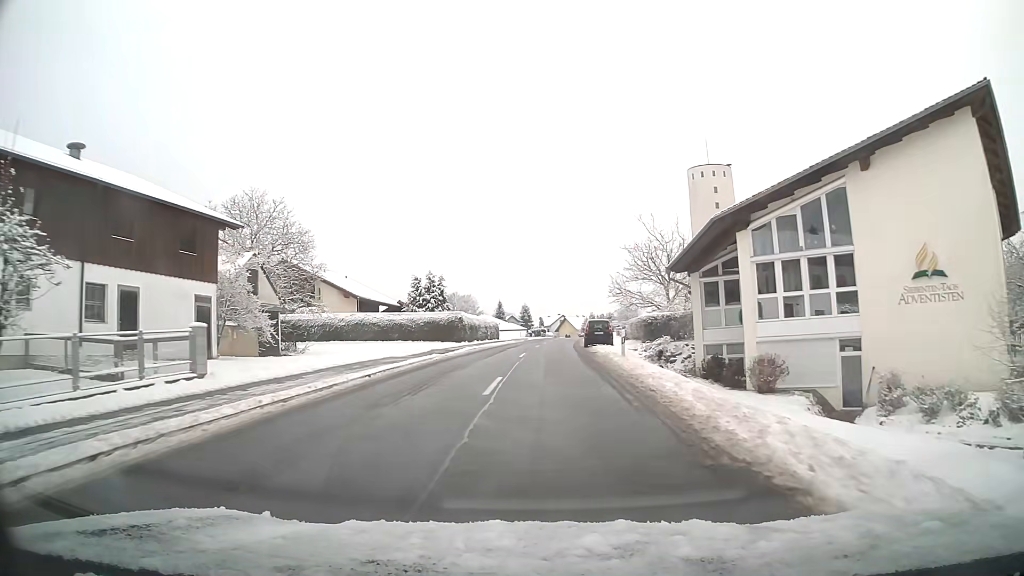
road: tertiary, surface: asphalt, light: Day
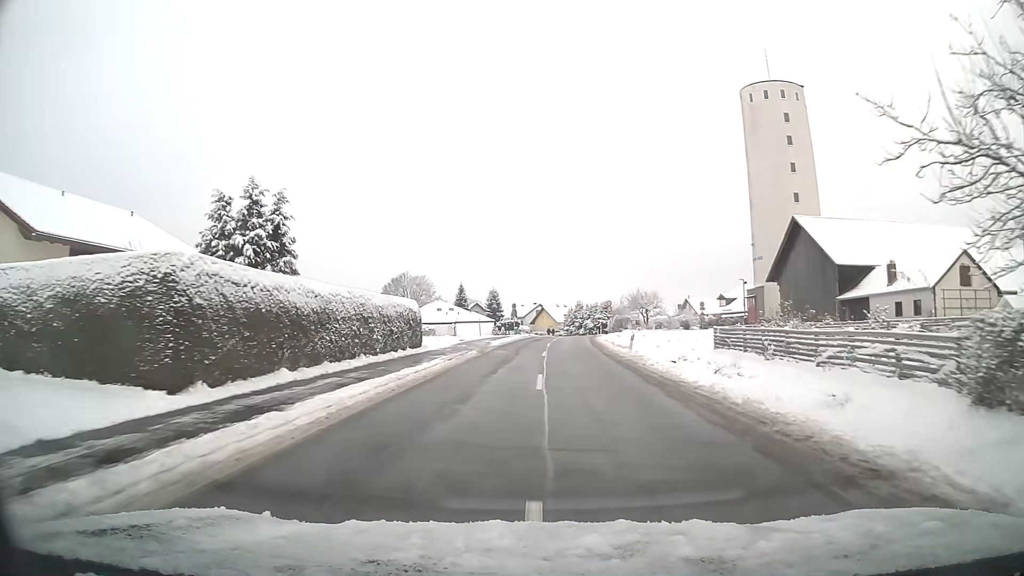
(+0.2, +41.0) m; +3°
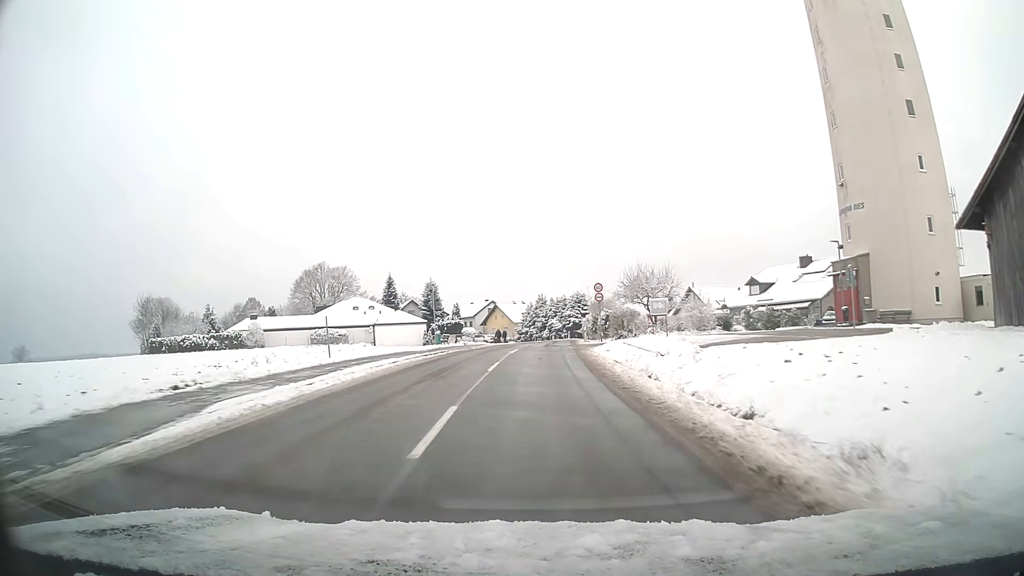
(+1.2, +32.6) m; +3°
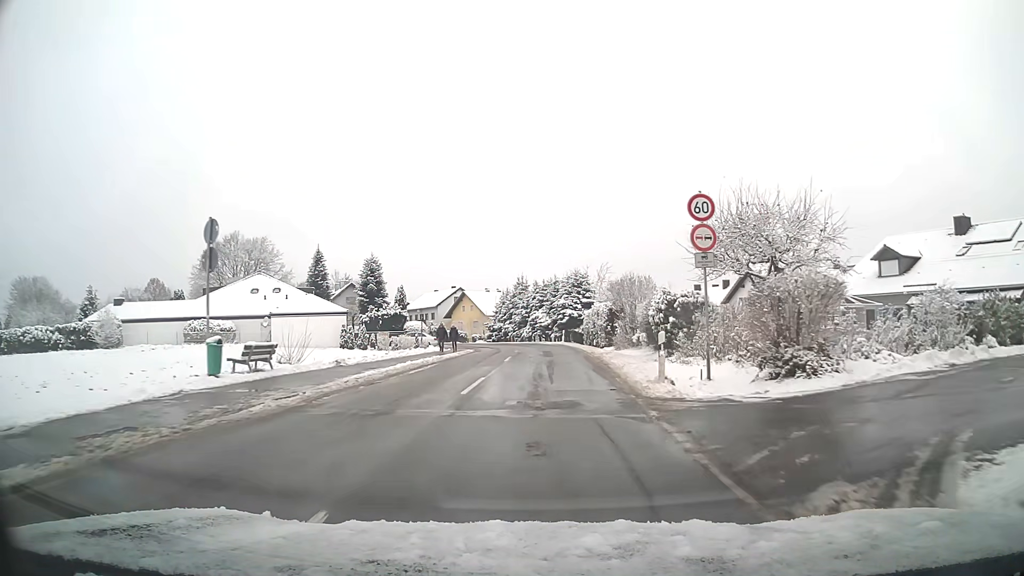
(+0.4, +30.4) m; +2°
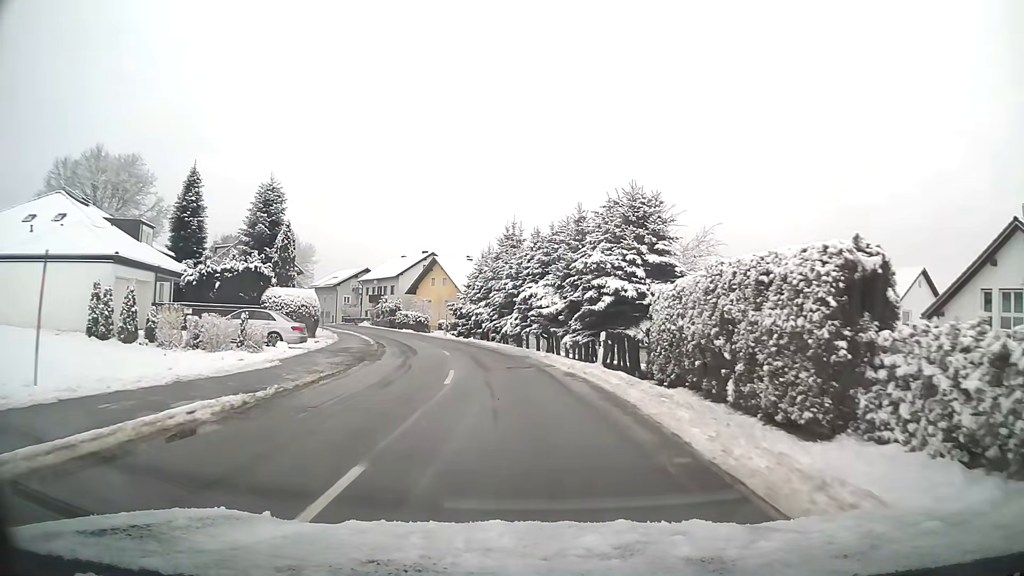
(+0.3, +34.8) m; -1°
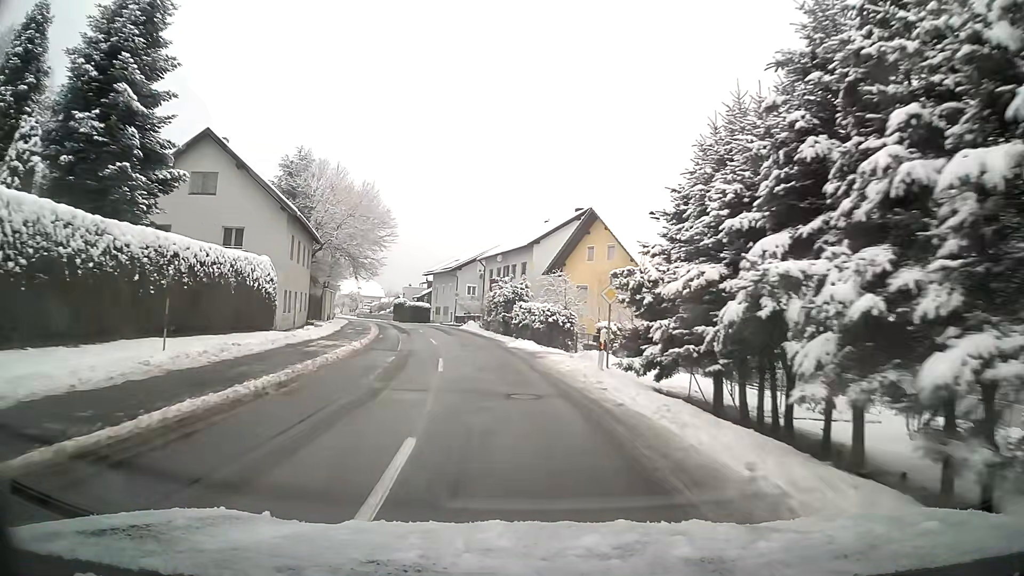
(-4.2, +35.5) m; -14°
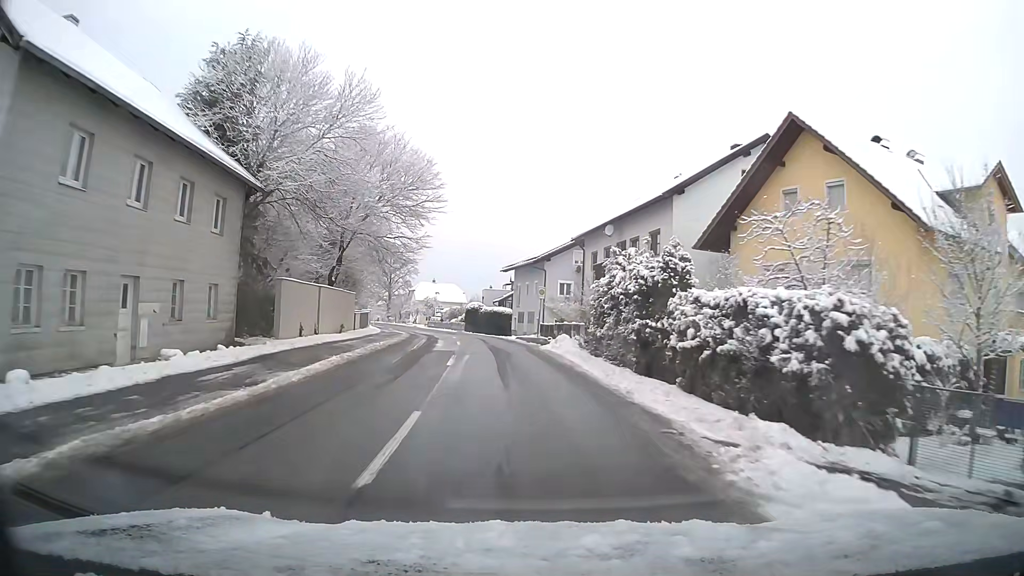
(-1.7, +22.7) m; -8°
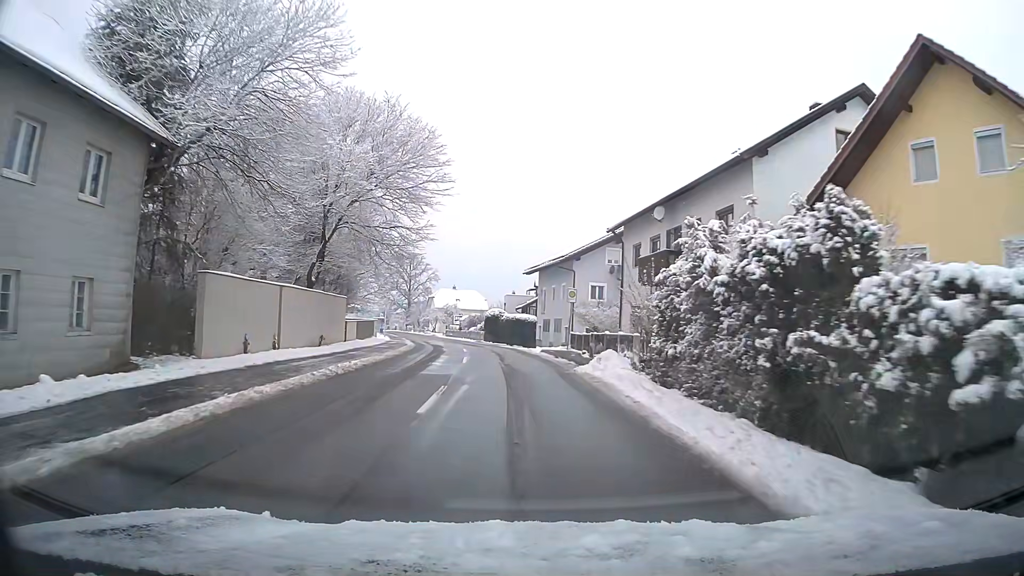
(-0.1, +7.8) m; -2°
(0, +10) (-1, +20) (-2, +30) (-3, +40) (-4, +50) (-6, +60) (-8, +69) (-10, +79) (-12, +89) (-15, +99) m
